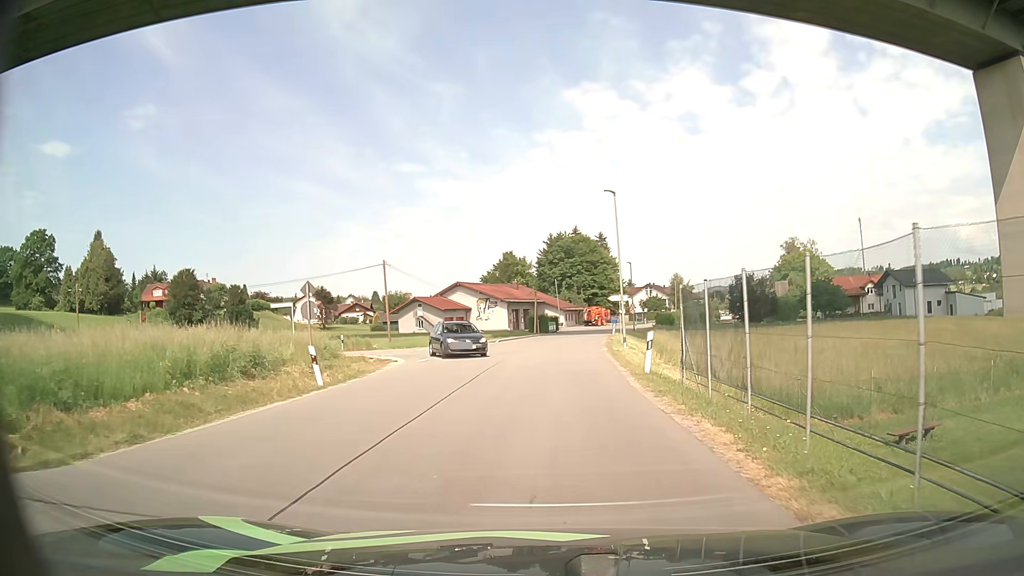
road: unclassified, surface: asphalt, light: Day
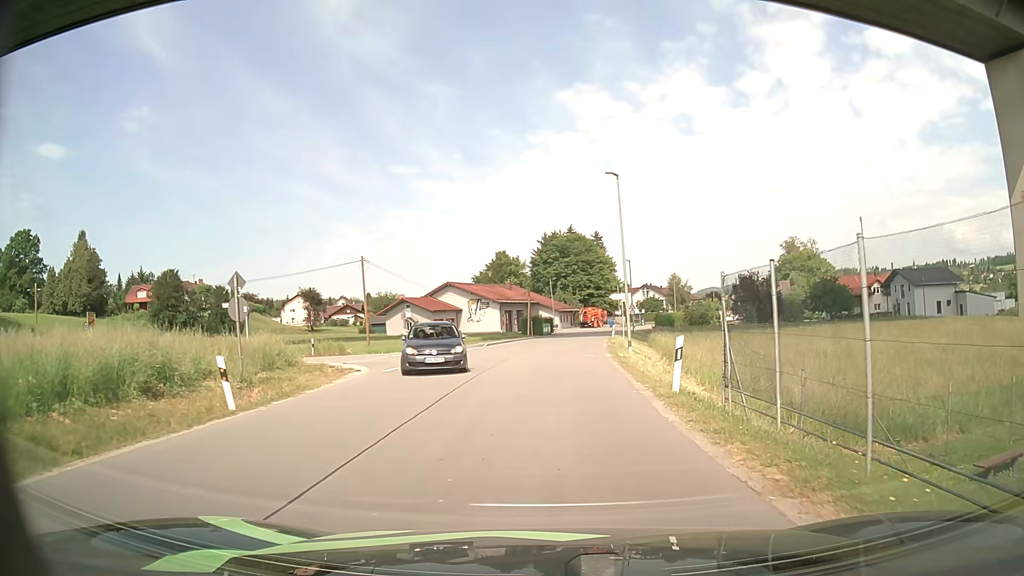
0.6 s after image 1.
(0.0, +4.7) m; +1°
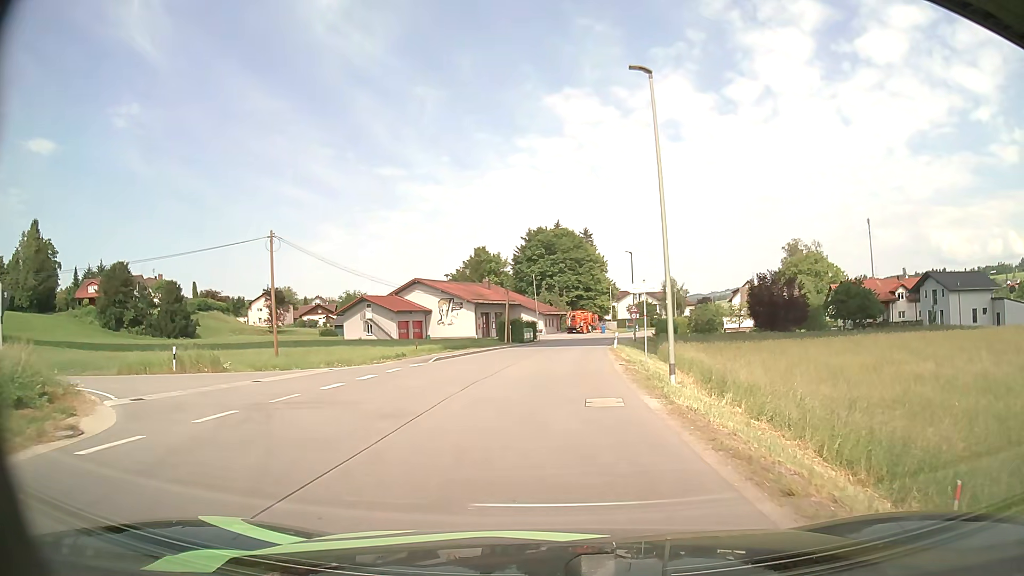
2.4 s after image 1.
(0.0, +14.1) m; +1°
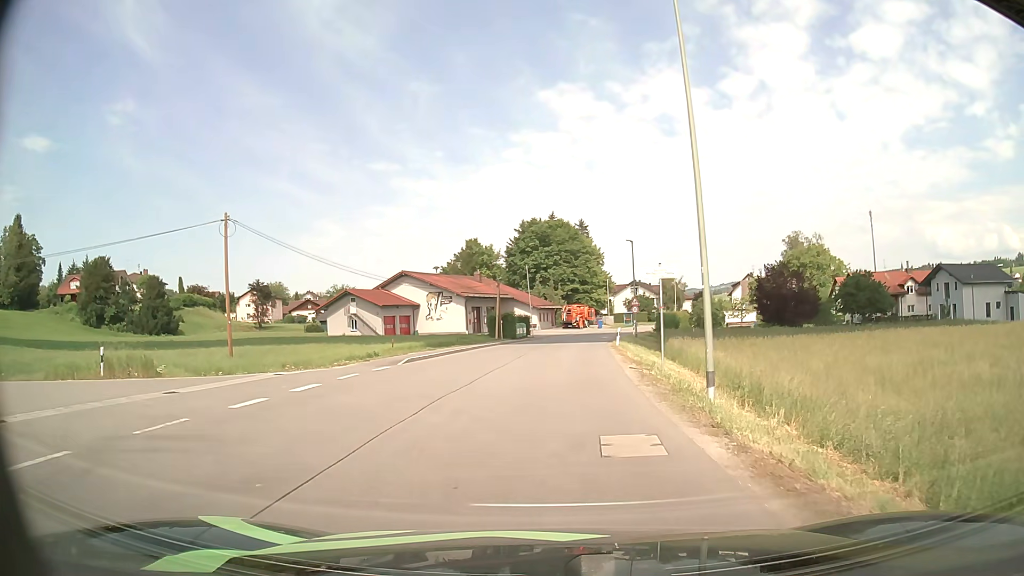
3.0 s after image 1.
(0.0, +4.6) m; 0°
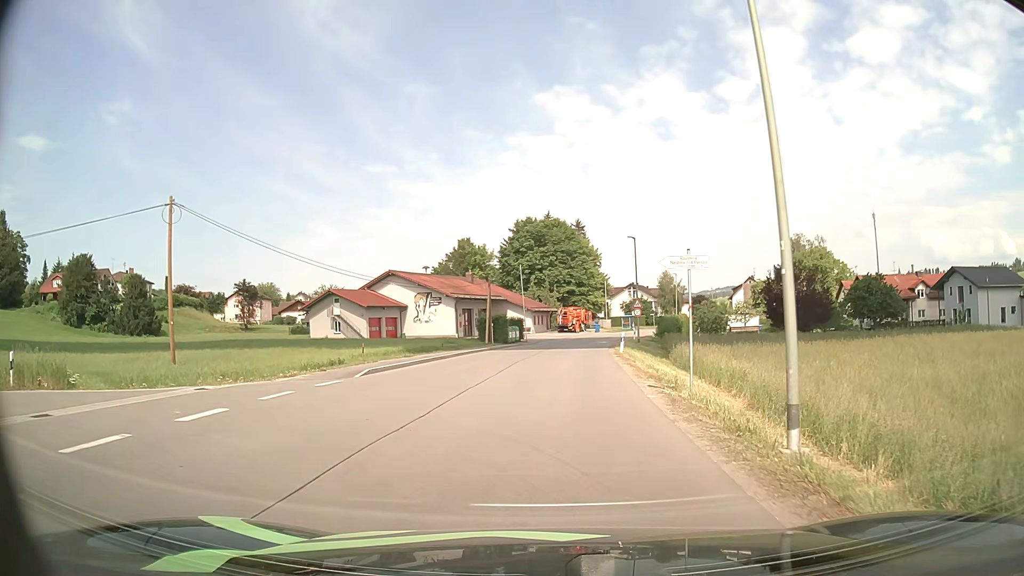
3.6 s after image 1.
(0.0, +4.6) m; +1°
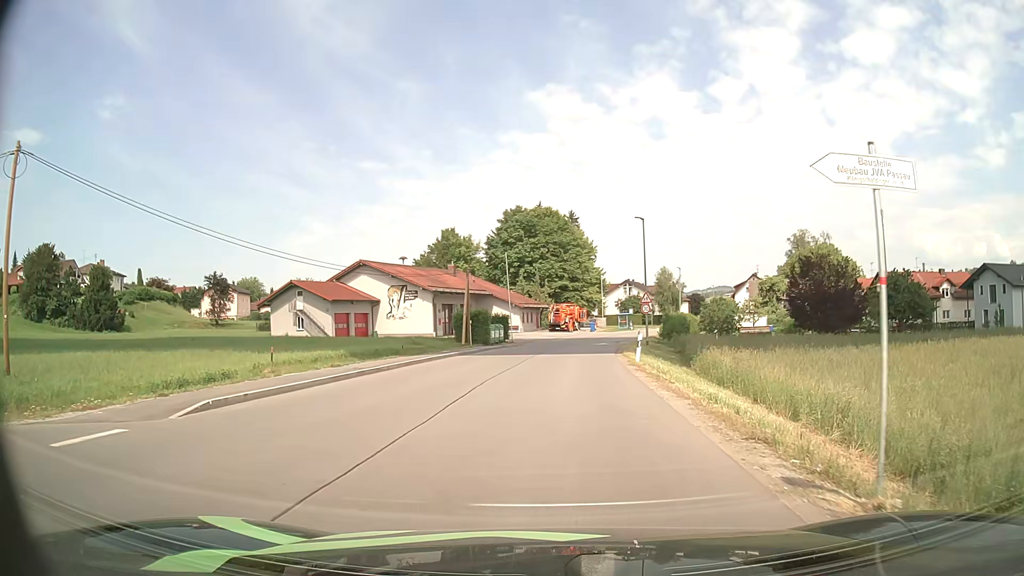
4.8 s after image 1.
(0.0, +9.2) m; +1°
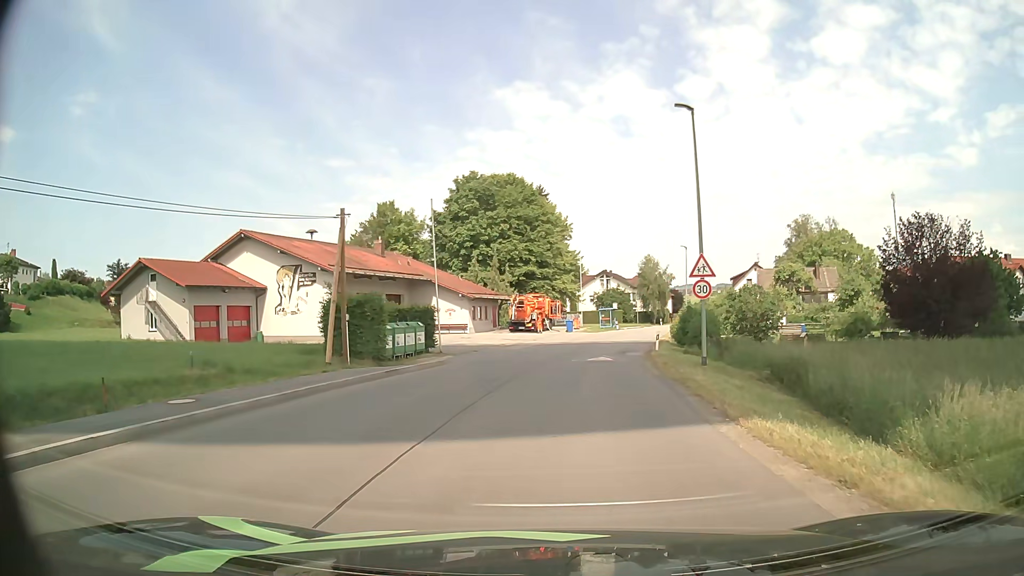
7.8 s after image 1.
(+0.4, +22.7) m; +3°
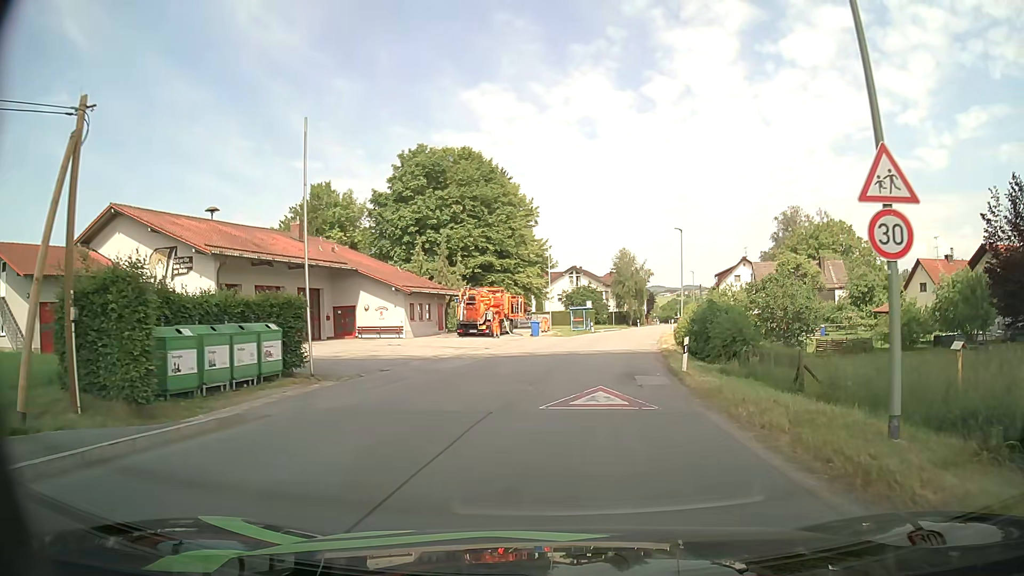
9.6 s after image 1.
(+0.2, +13.4) m; +2°
(0, +10) (+1, +20) (+3, +30) (+4, +40) (+6, +50) (+8, +59) (+11, +69) (+13, +79) (+15, +88) (+18, +98) m
